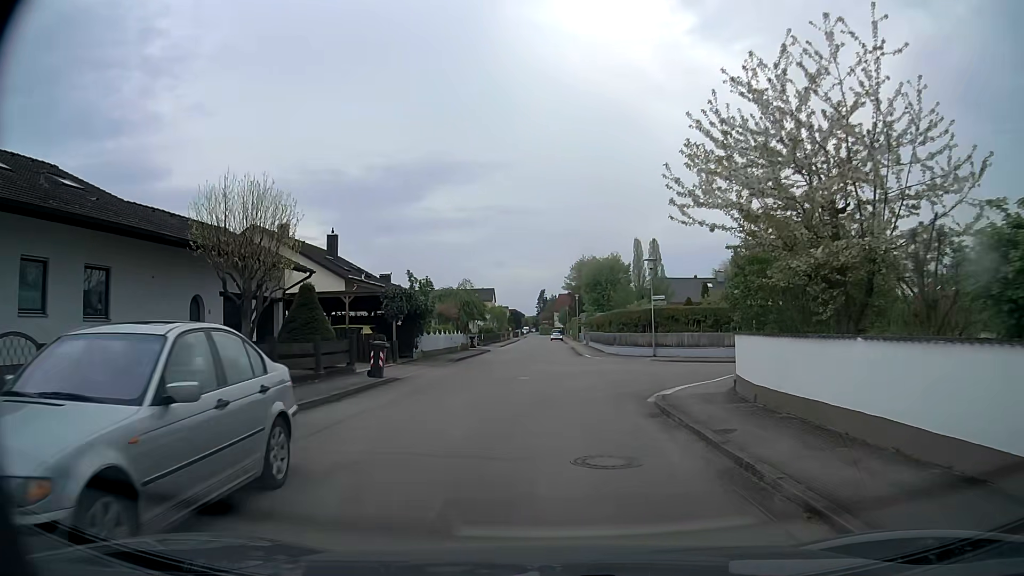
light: Day
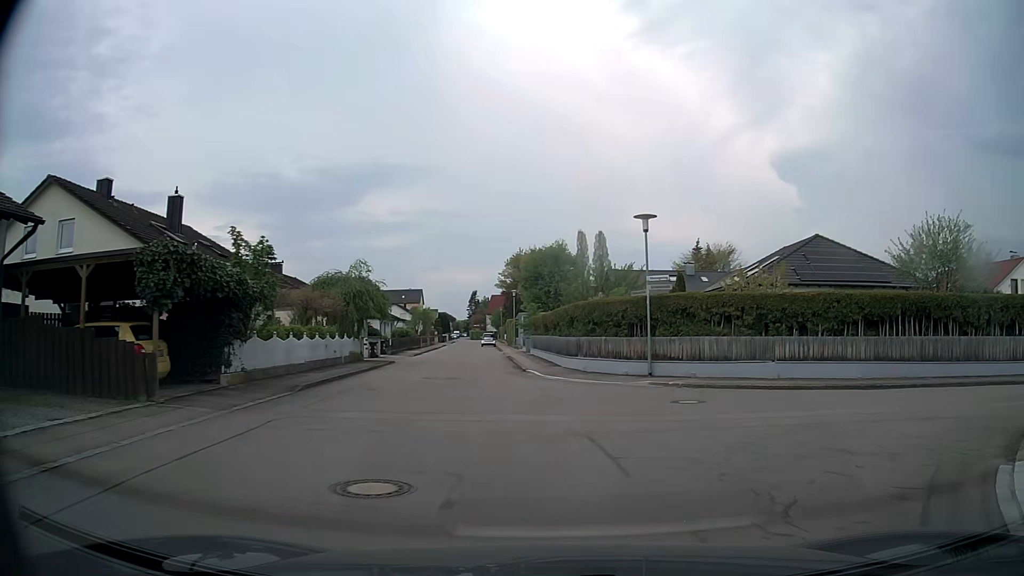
(0.0, +14.0) m; +4°
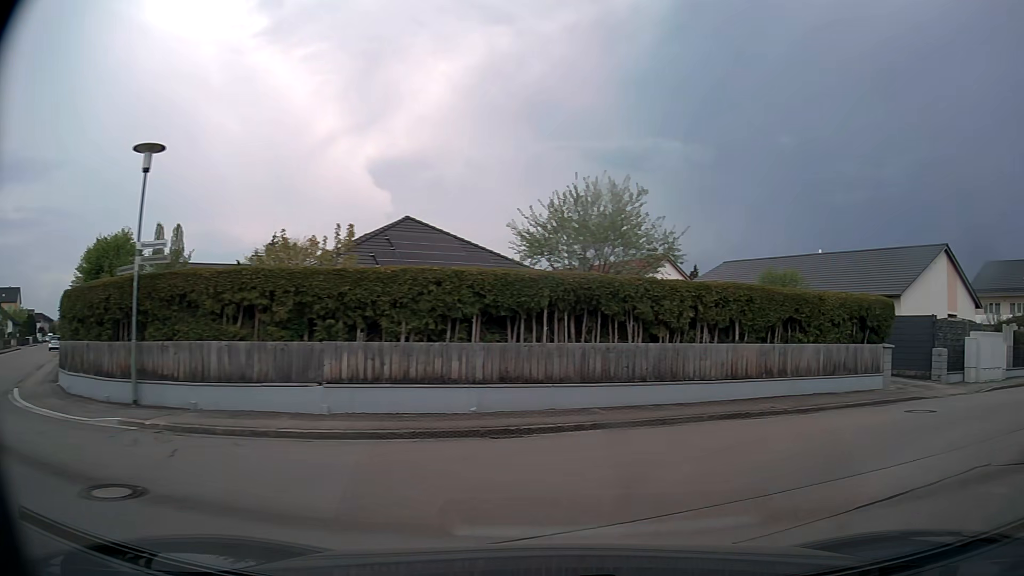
(+2.3, +8.0) m; +36°
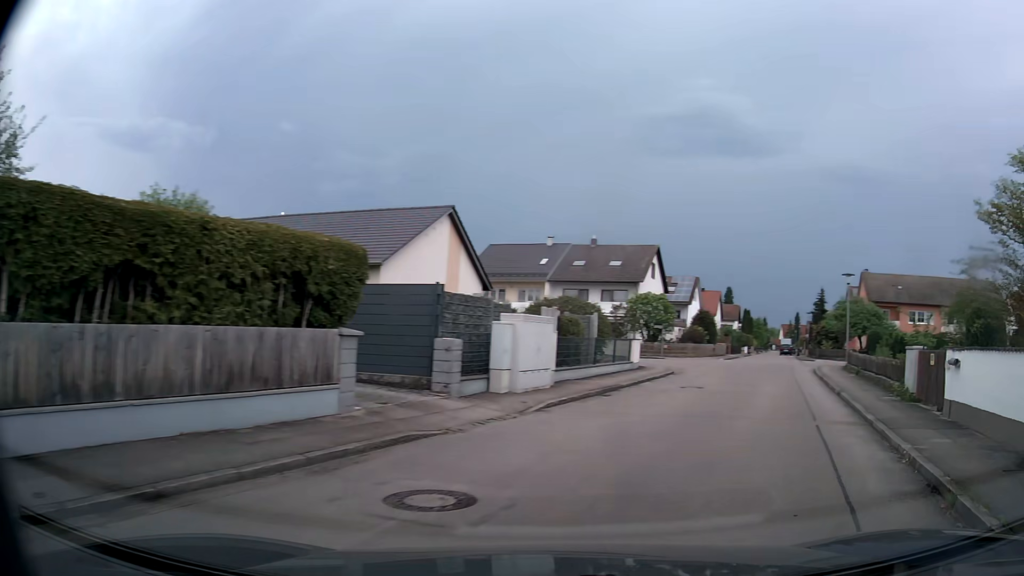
(+3.3, +8.6) m; +44°
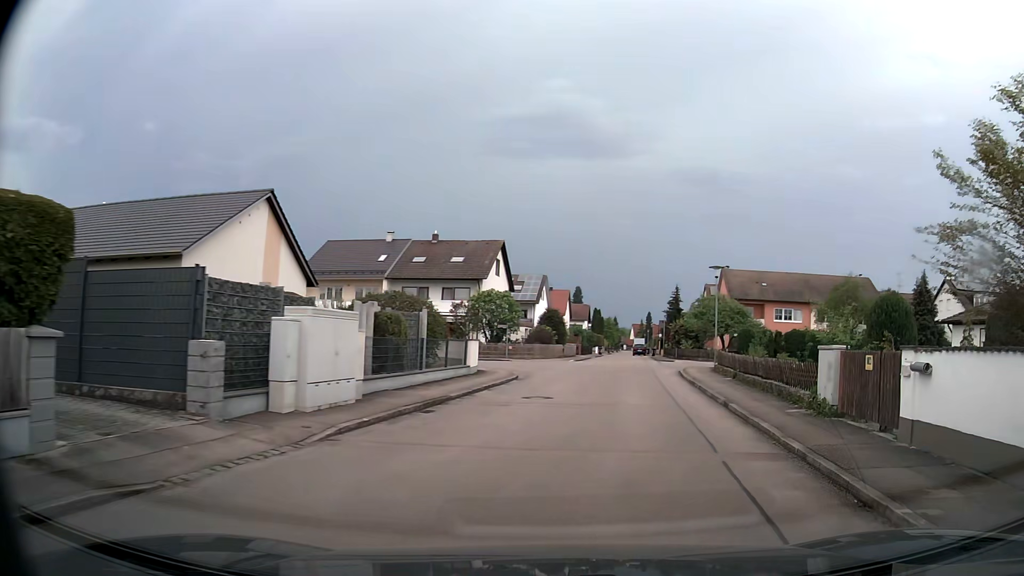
(+0.5, +3.7) m; +14°
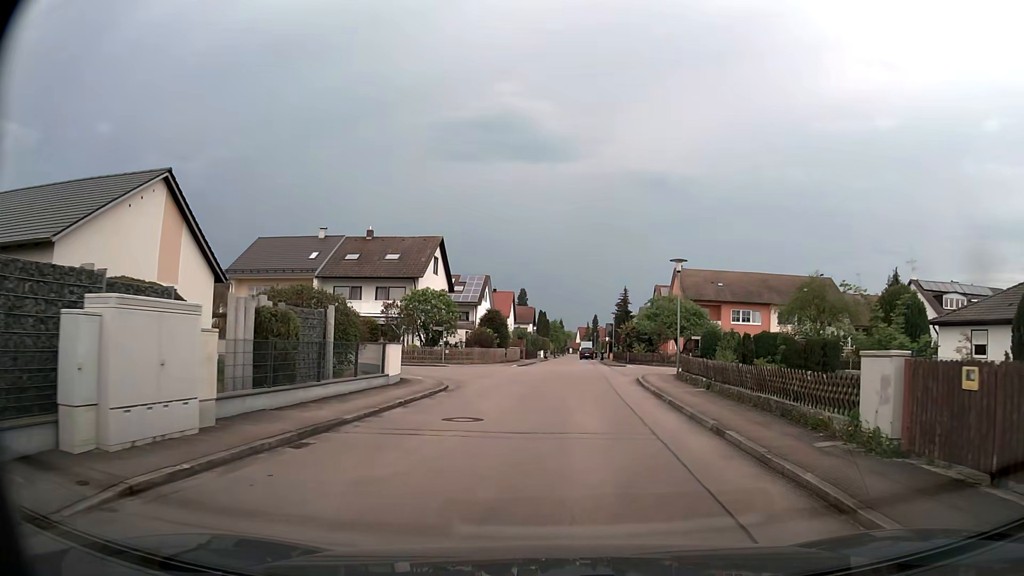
(+0.2, +4.1) m; +4°
